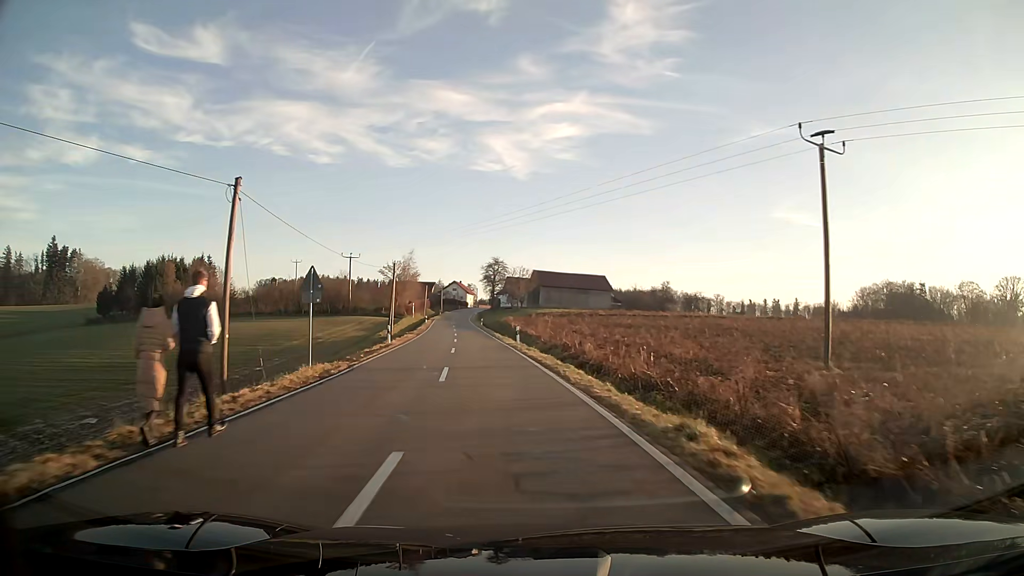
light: Day
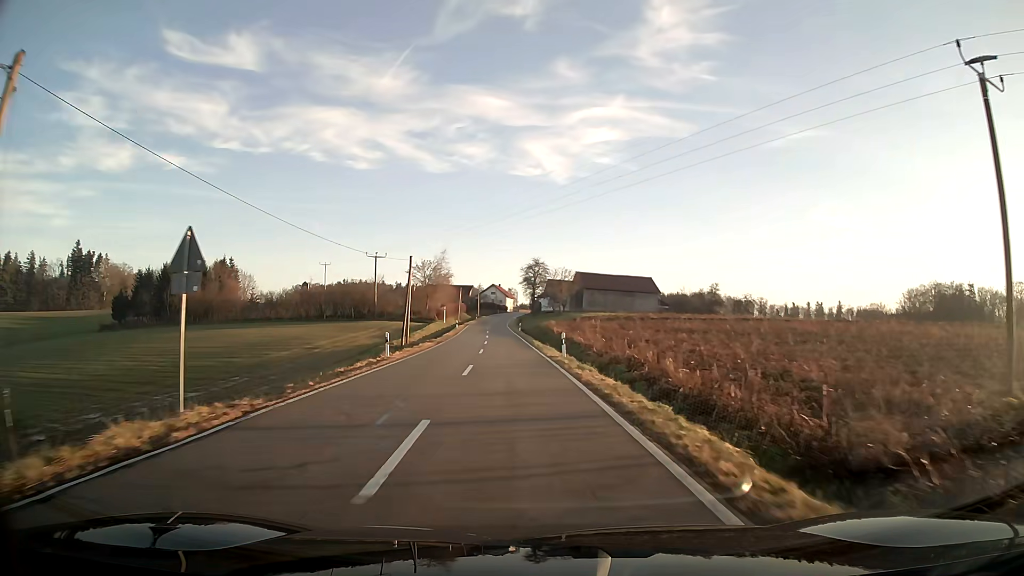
(-0.3, +9.8) m; -3°
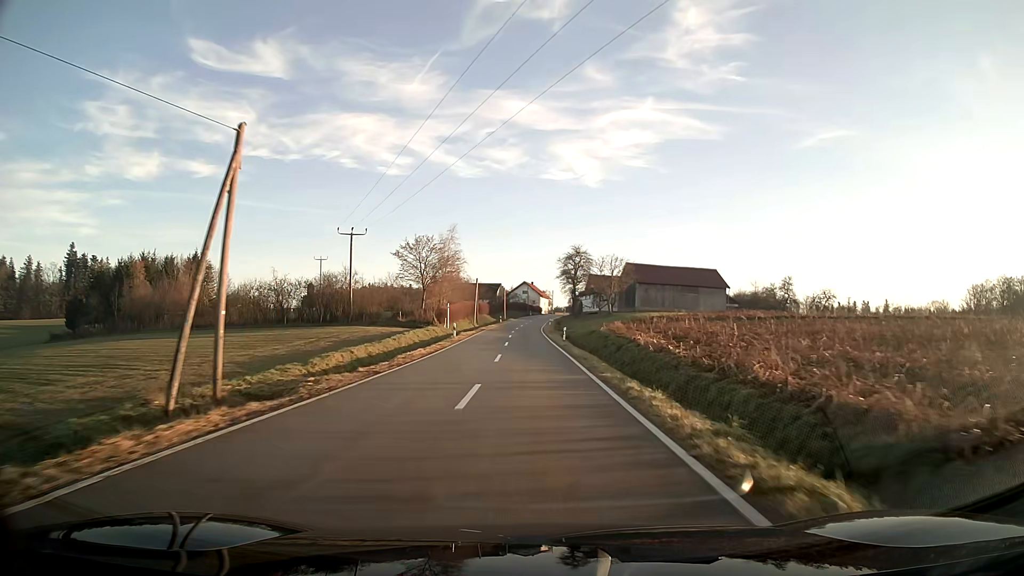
(-1.1, +31.4) m; -3°
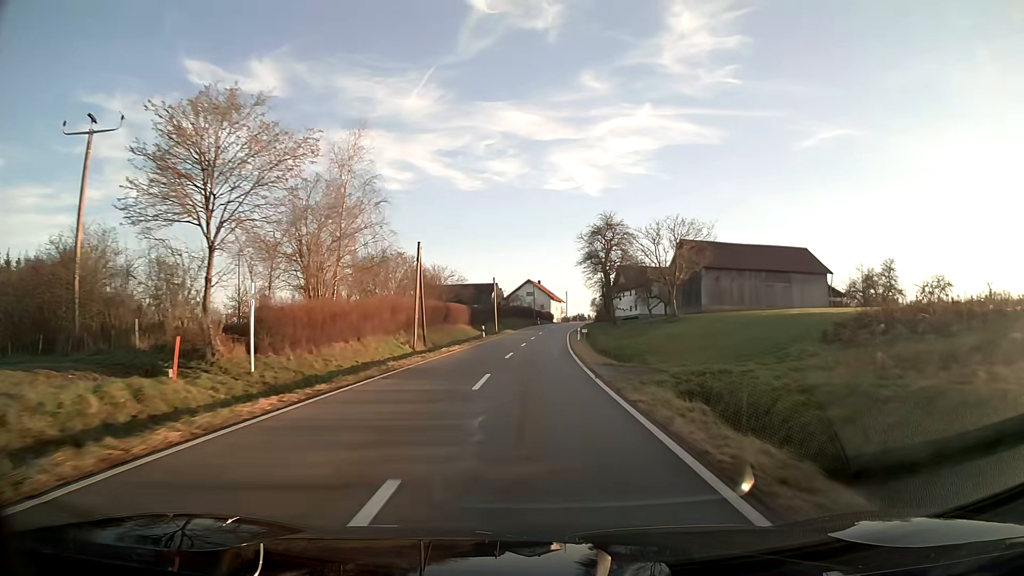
(-0.4, +46.1) m; 0°
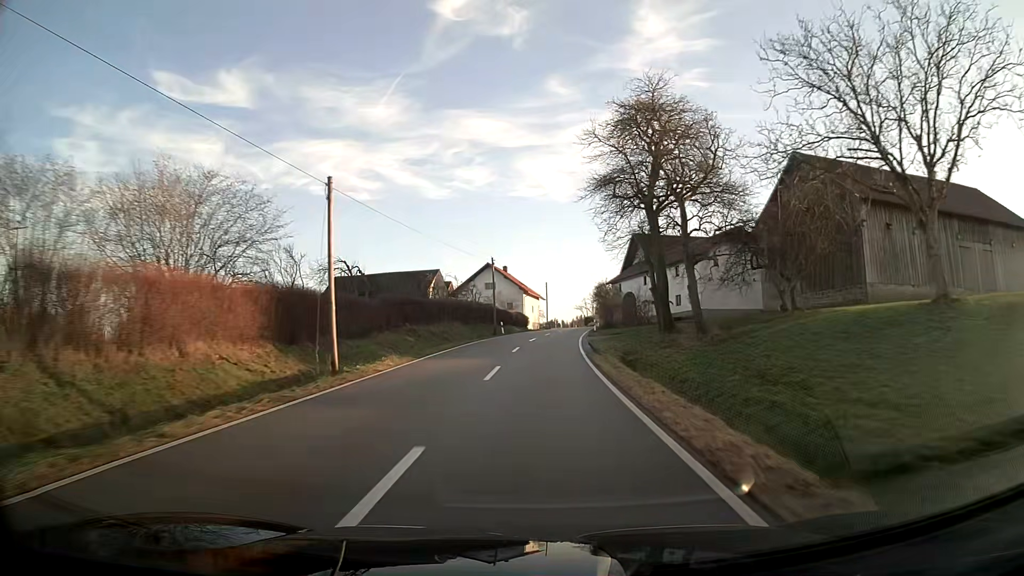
(+0.9, +47.5) m; +3°
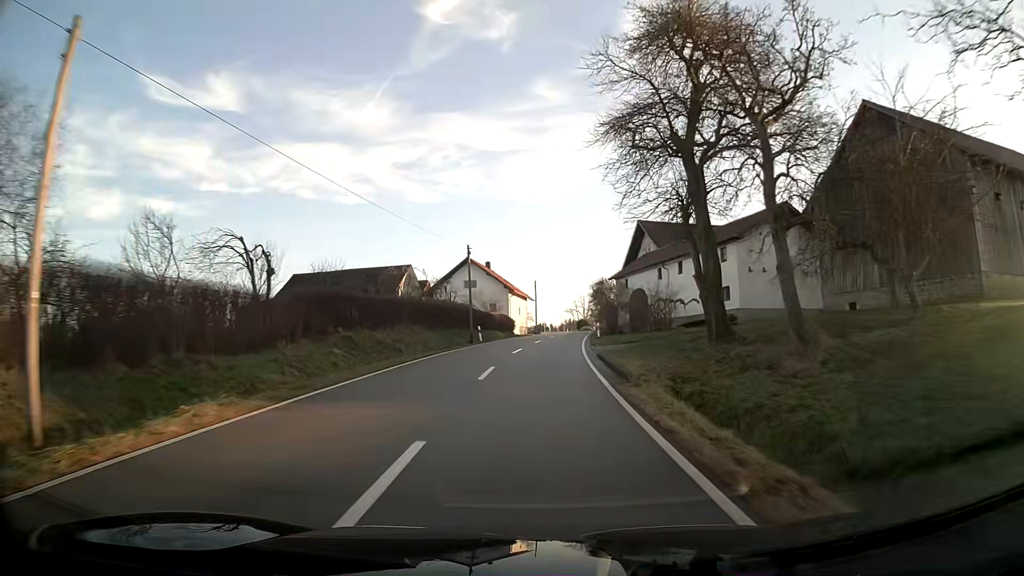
(+0.1, +11.7) m; +1°
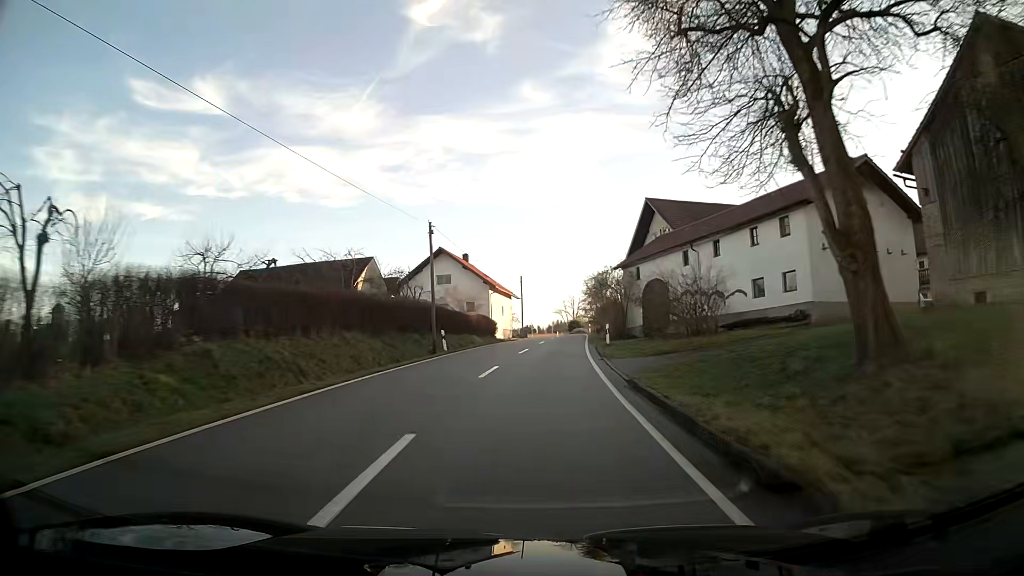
(+0.1, +11.6) m; +1°
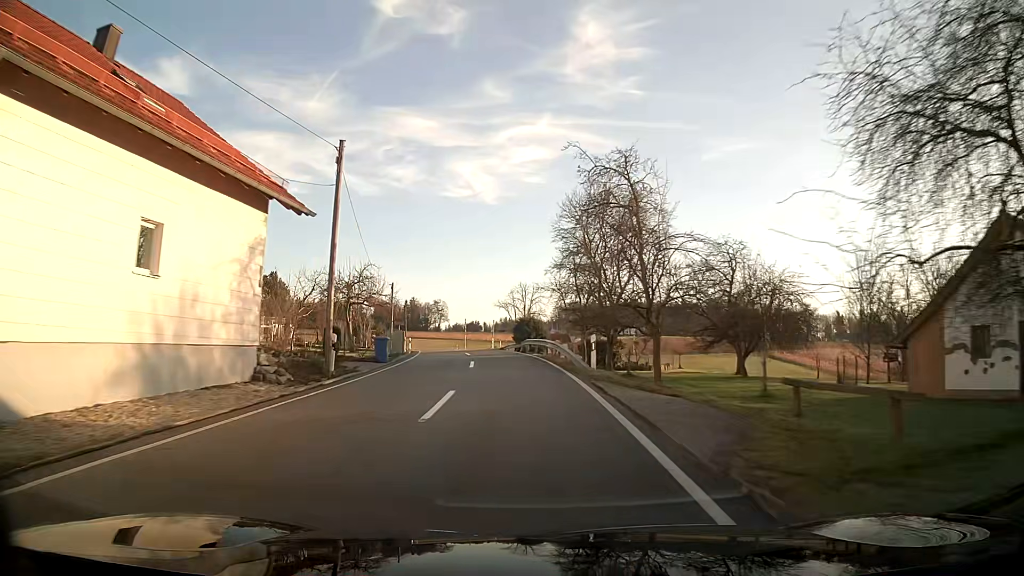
(+2.6, +54.9) m; +3°
(0, +10) (-1, +20) (-2, +30) (-3, +40) (-4, +50) (-6, +60) (-8, +69) (-10, +79) (-11, +89) (-12, +99) m
